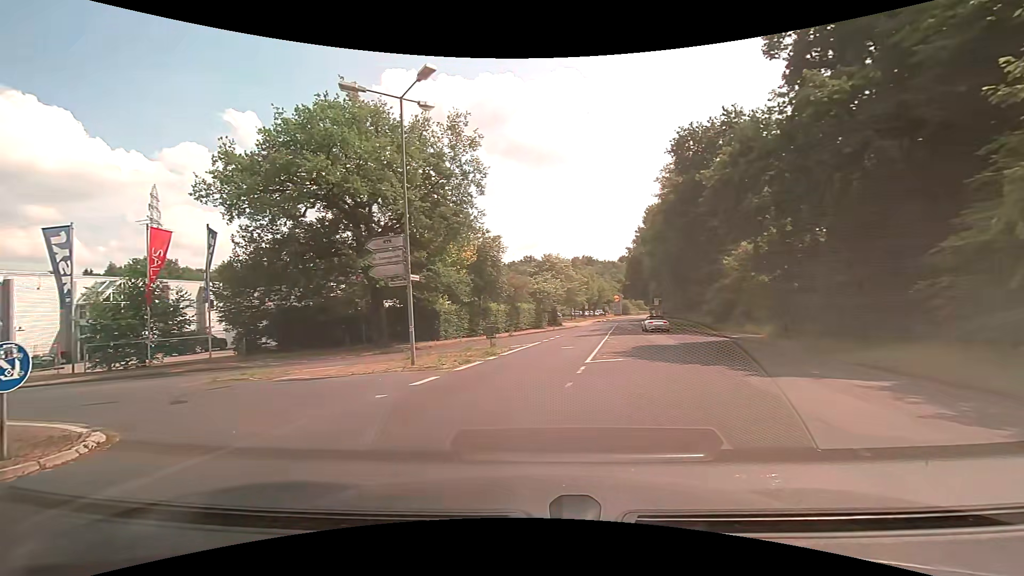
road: tertiary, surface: asphalt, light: Day
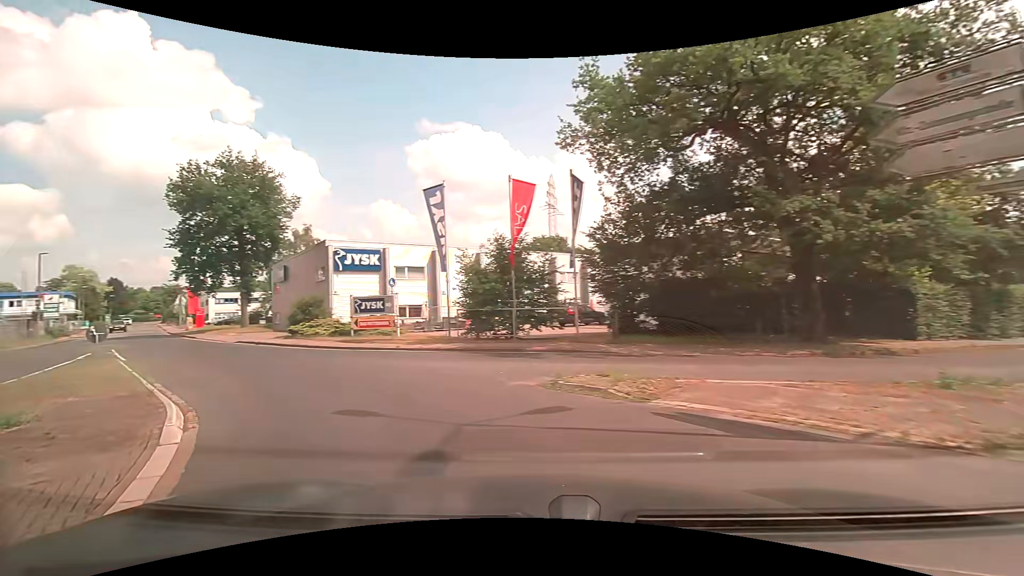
(-3.1, +8.9) m; -40°
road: residential
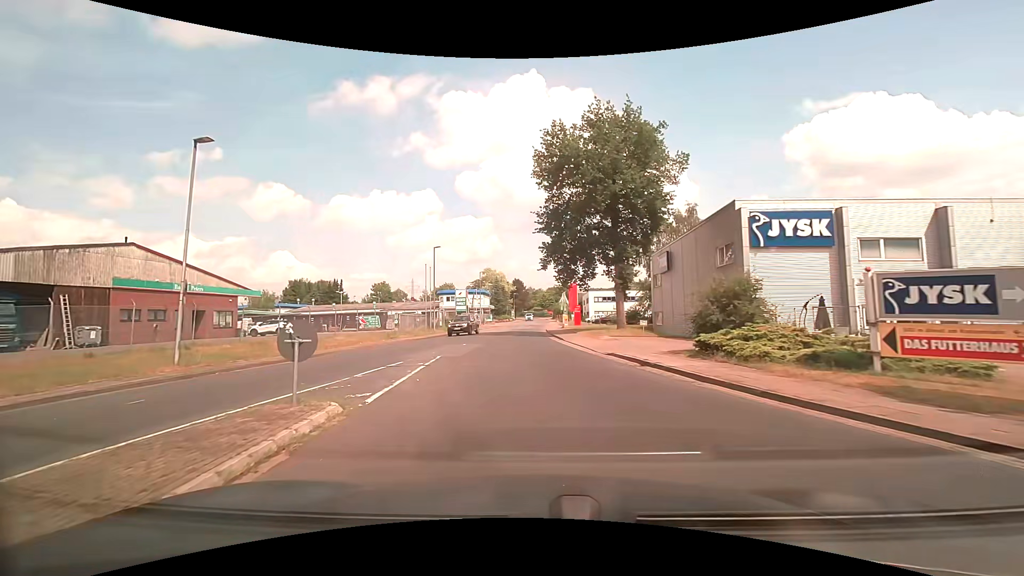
(-6.9, +13.6) m; -42°
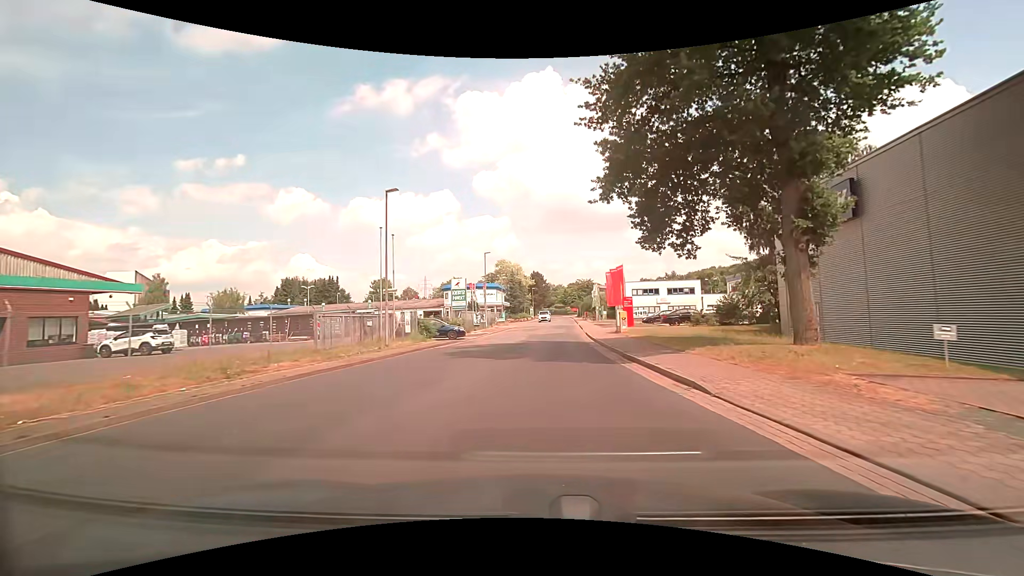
(-1.1, +20.8) m; -3°
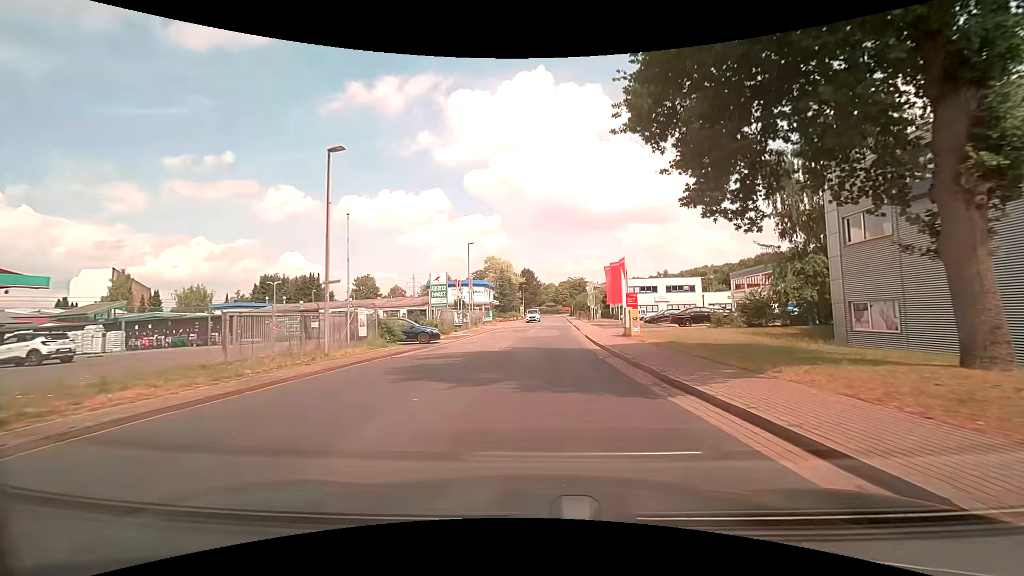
(+0.1, +5.9) m; 0°
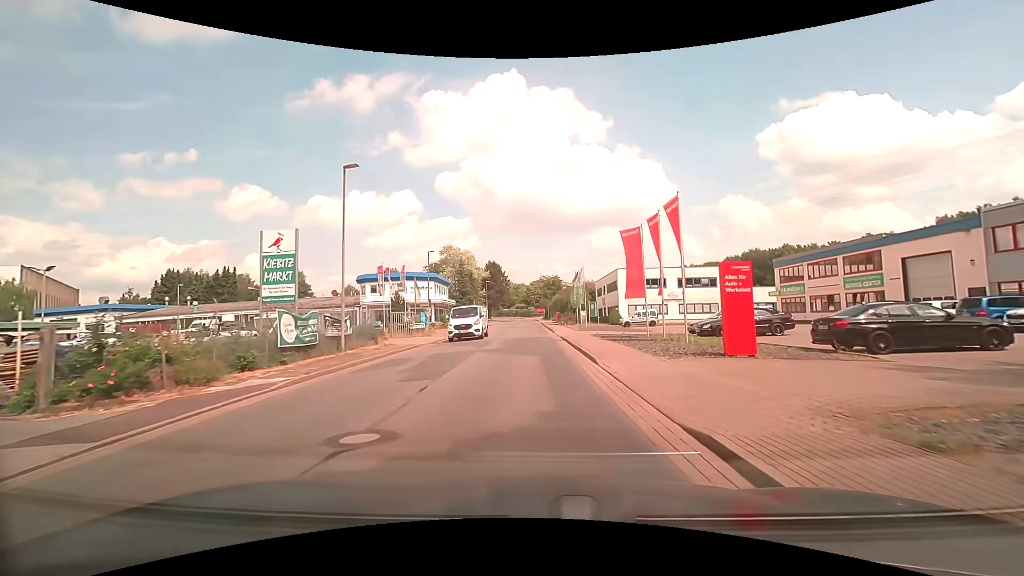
(+1.1, +23.6) m; +4°
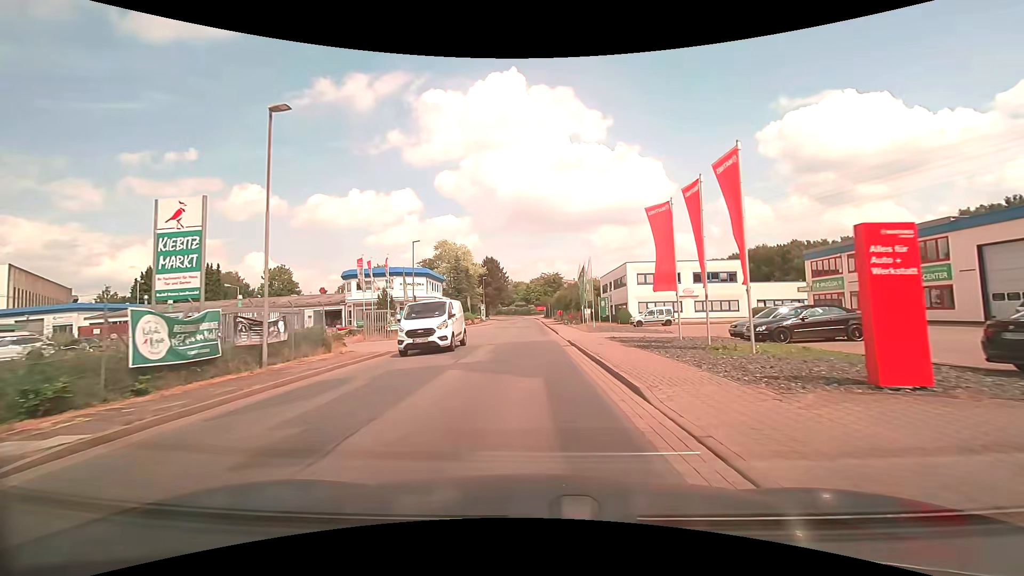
(0.0, +5.9) m; 0°
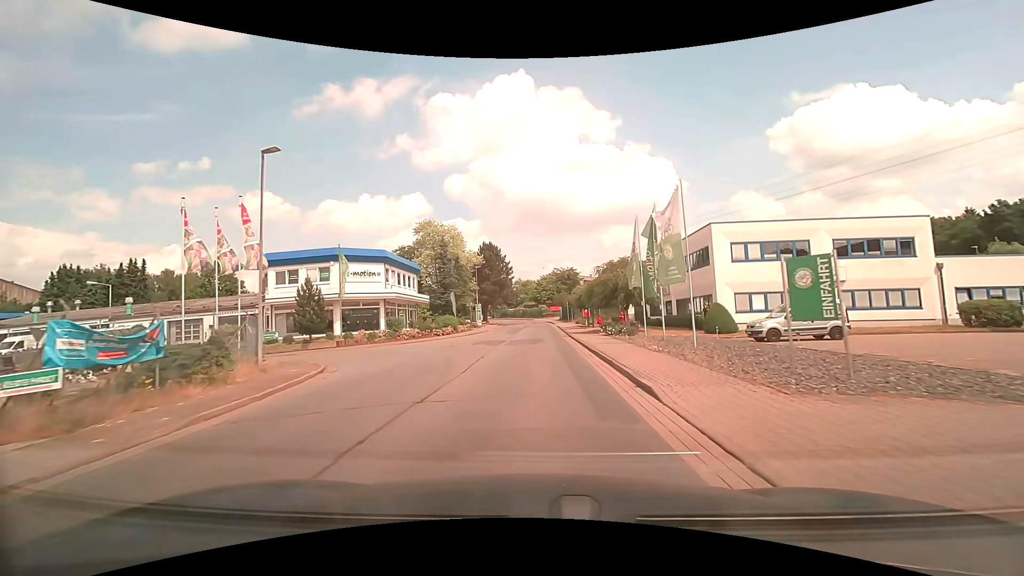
(-0.1, +24.0) m; -2°
(0, +10) (0, +20) (0, +30) (+1, +40) (+1, +50) (+1, +60) (+1, +70) (0, +80) (0, +90) (-2, +100) m
